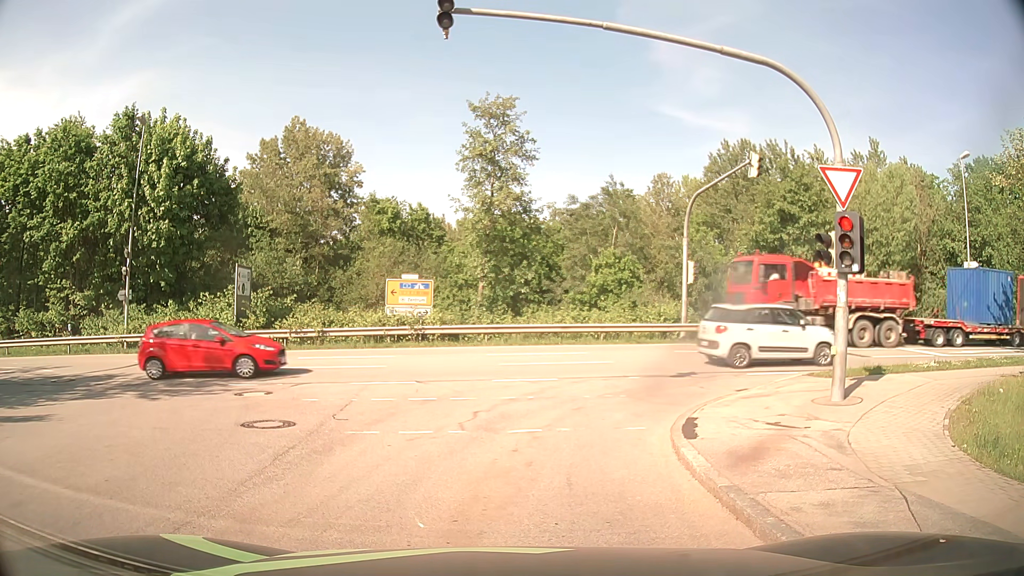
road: residential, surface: asphalt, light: Day
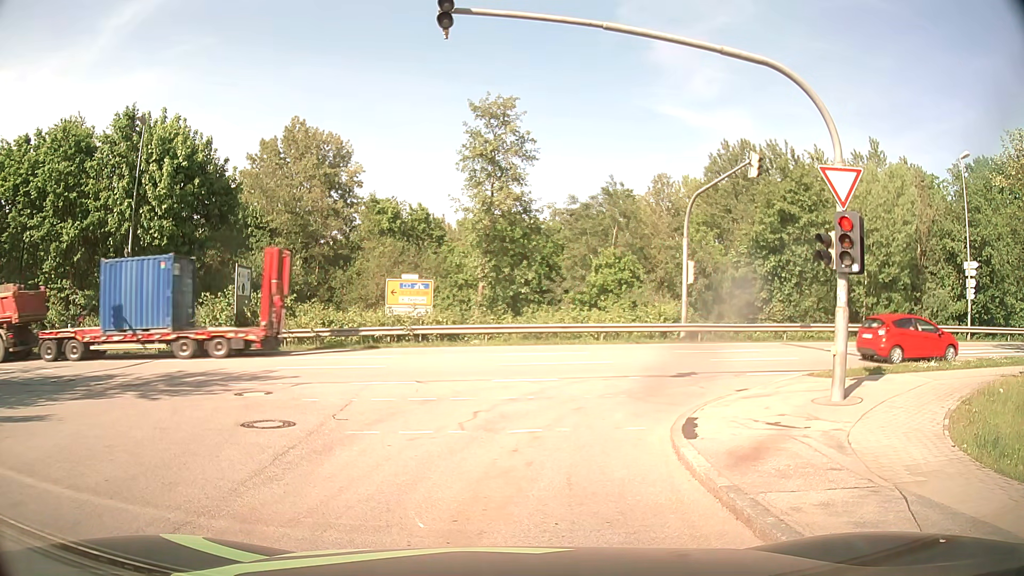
(0.0, 0.0) m; 0°
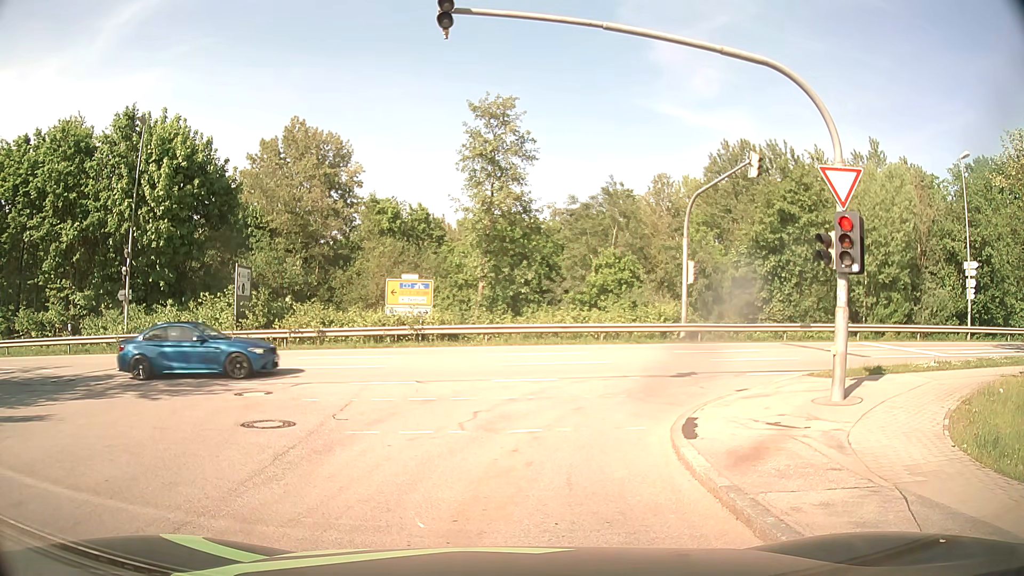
(0.0, 0.0) m; 0°
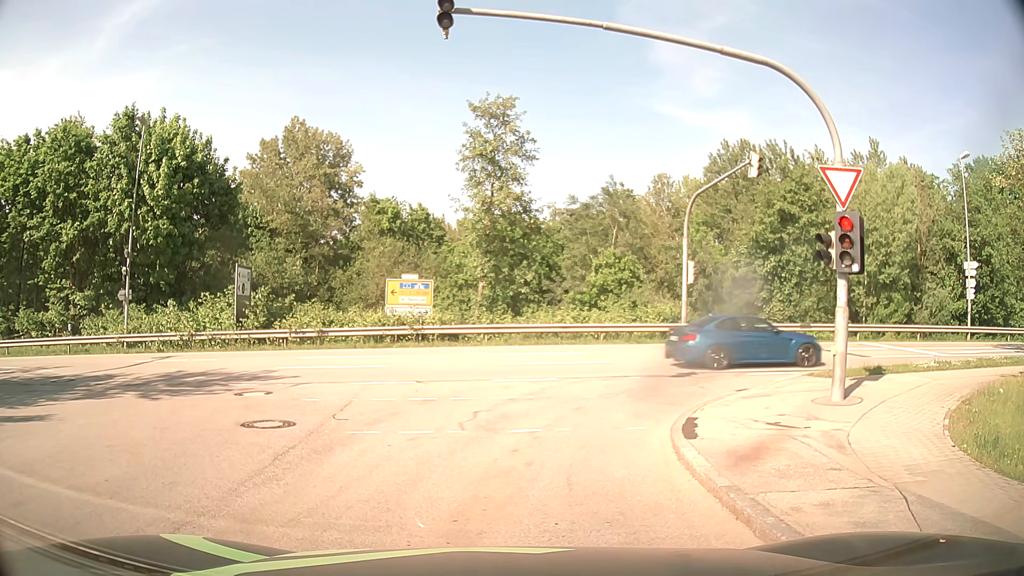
(0.0, 0.0) m; 0°
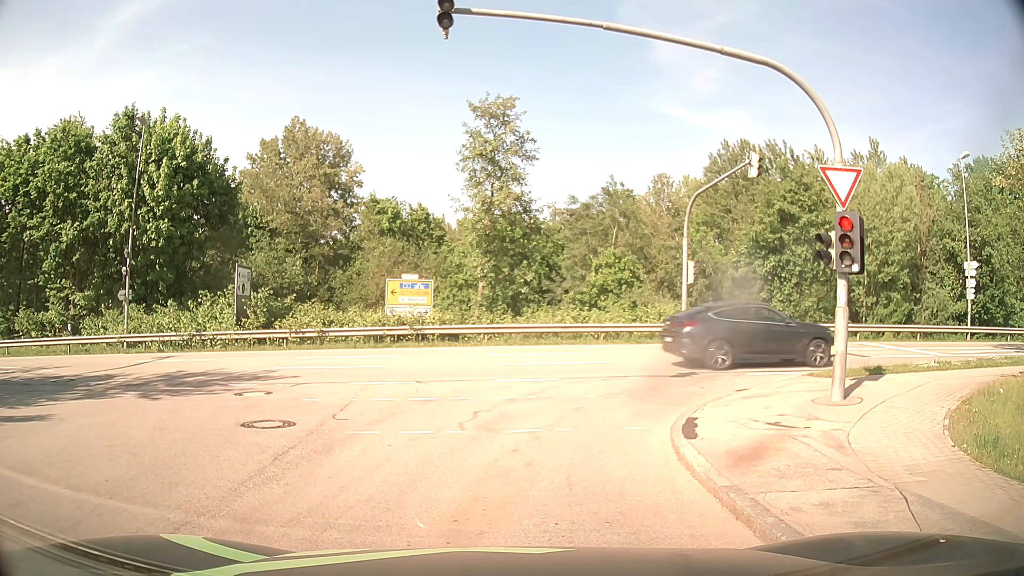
(0.0, 0.0) m; 0°
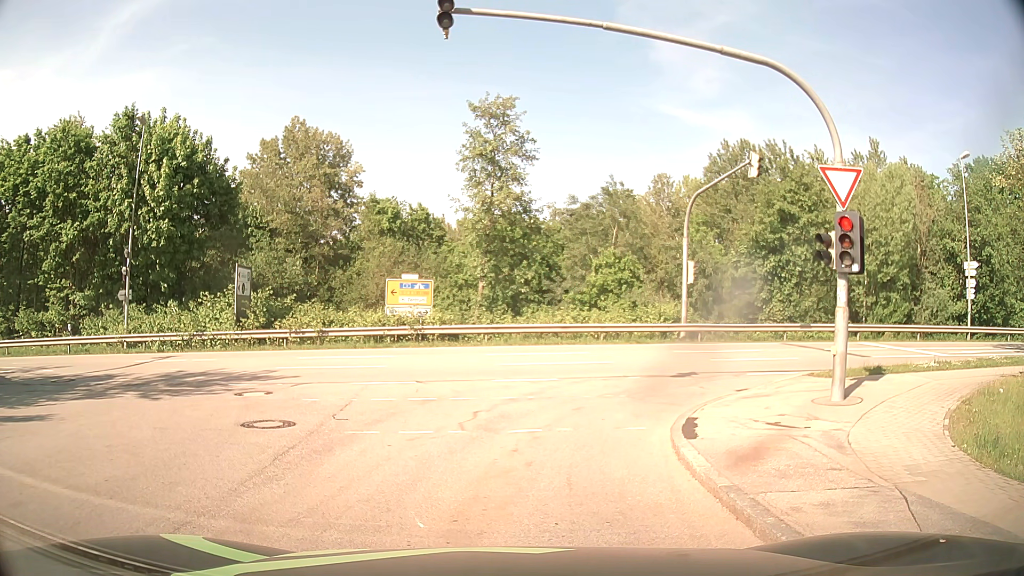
(0.0, 0.0) m; 0°
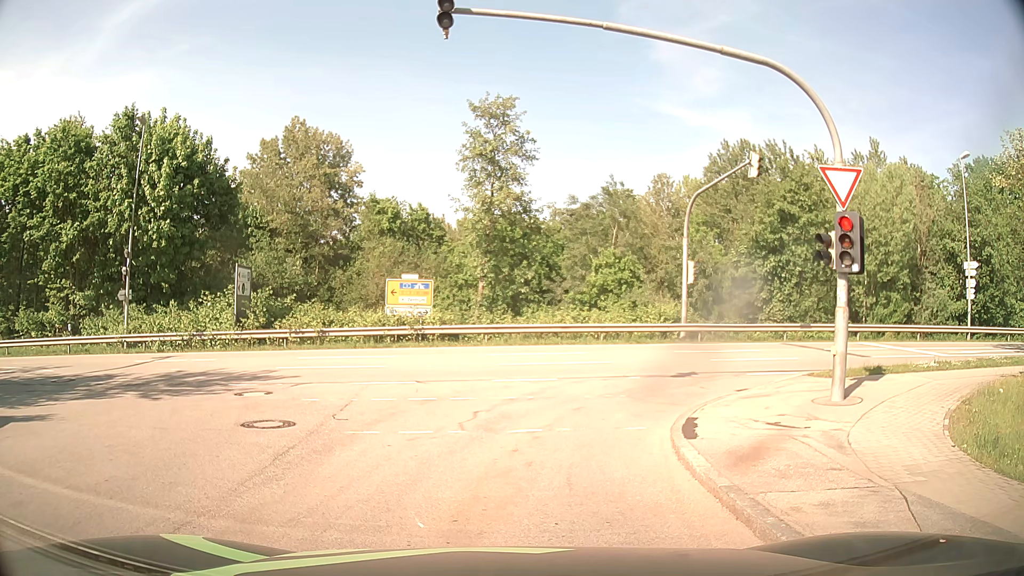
(0.0, 0.0) m; 0°
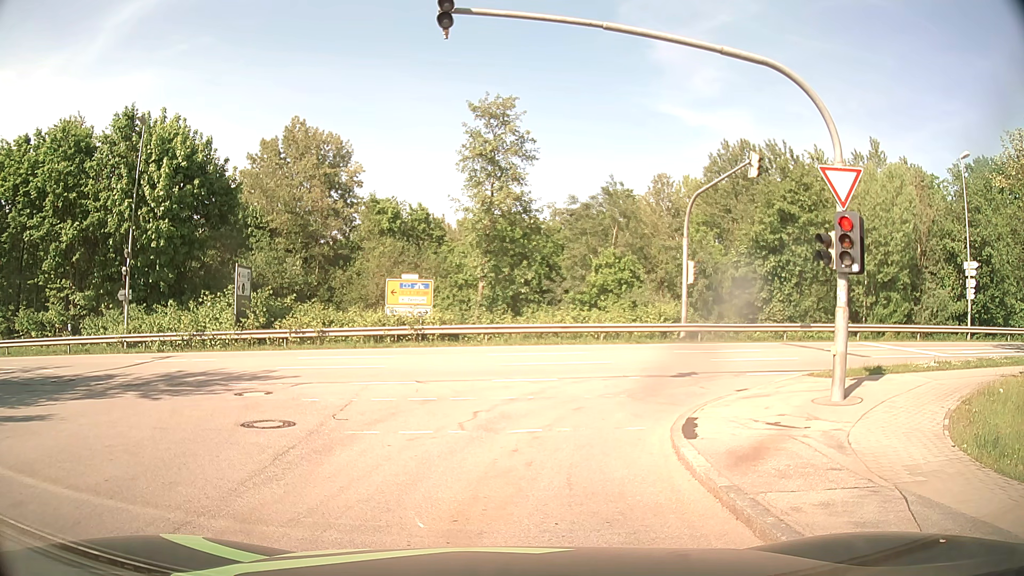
(0.0, 0.0) m; 0°
